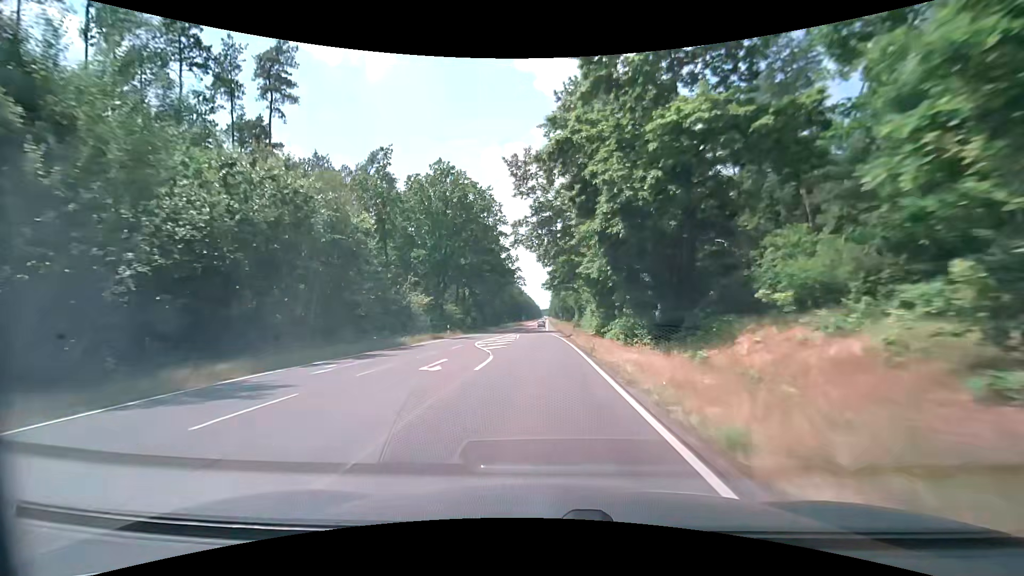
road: secondary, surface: asphalt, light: Day
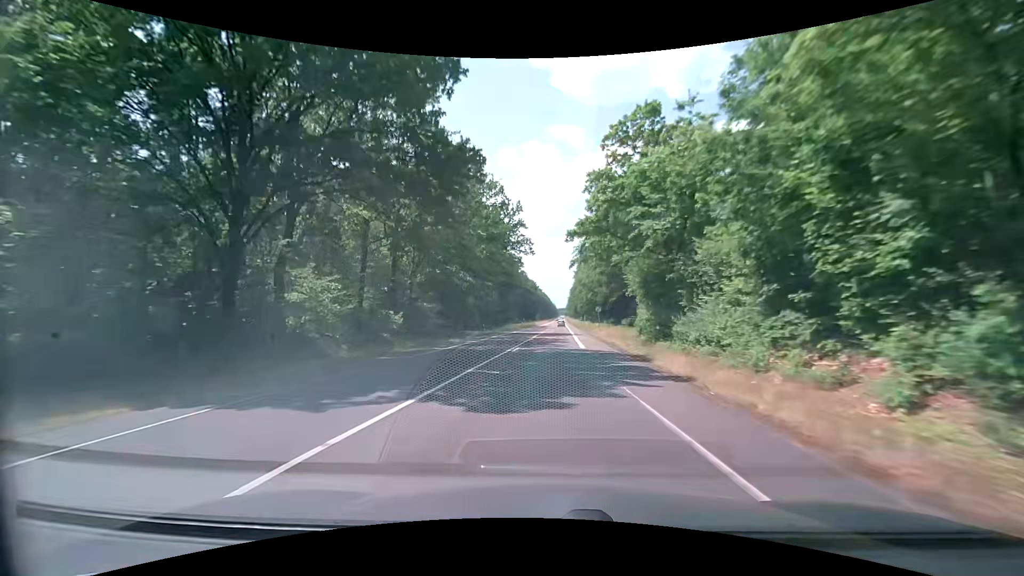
(-0.7, +45.6) m; -2°
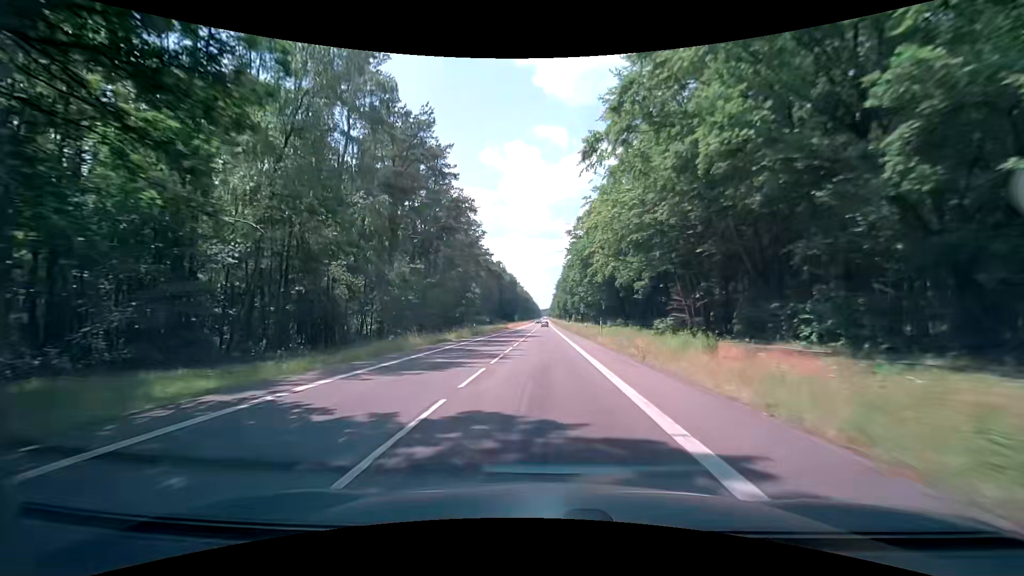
(+1.4, +48.8) m; +2°
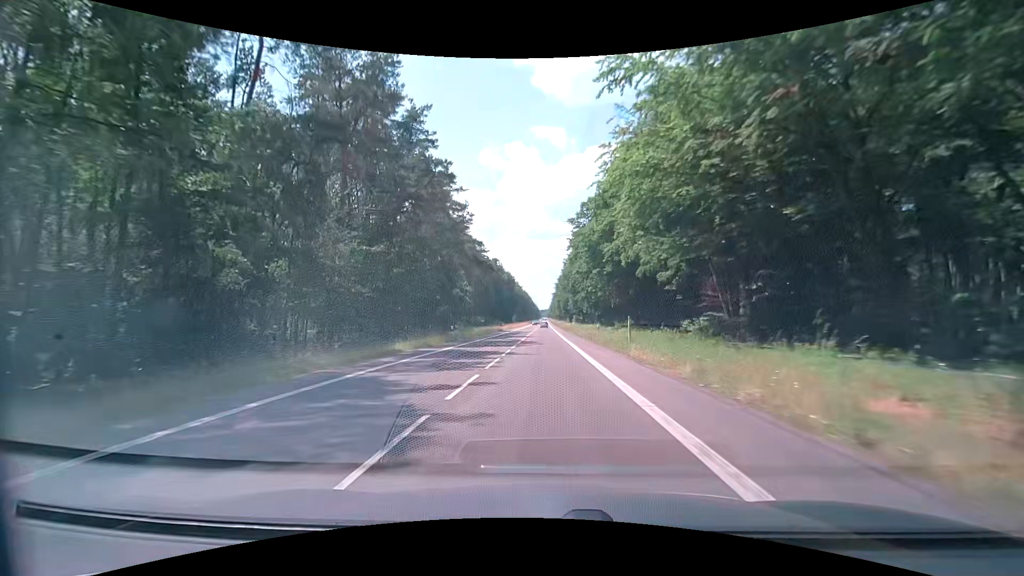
(+0.1, +13.0) m; 0°
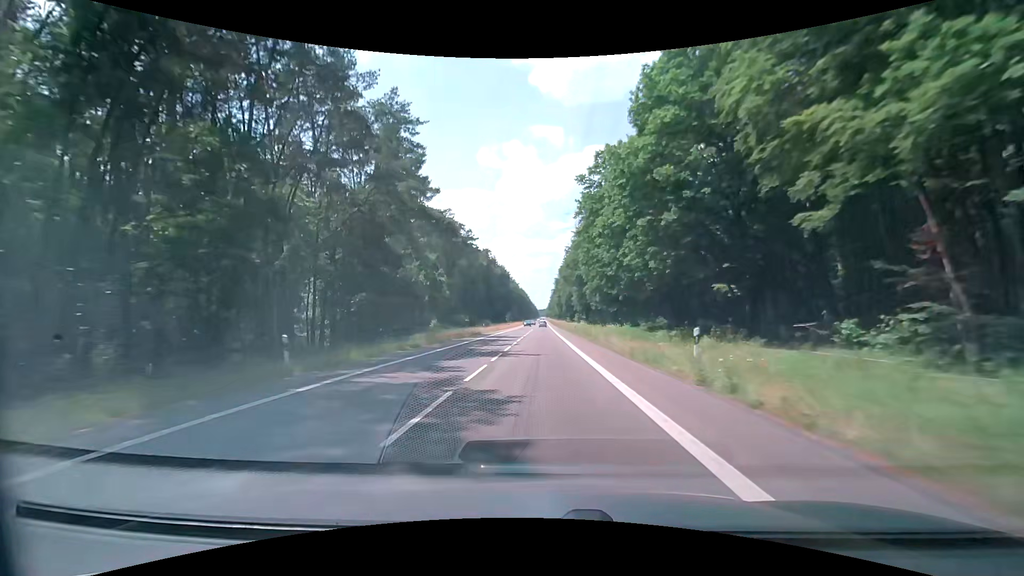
(+0.1, +26.9) m; +1°
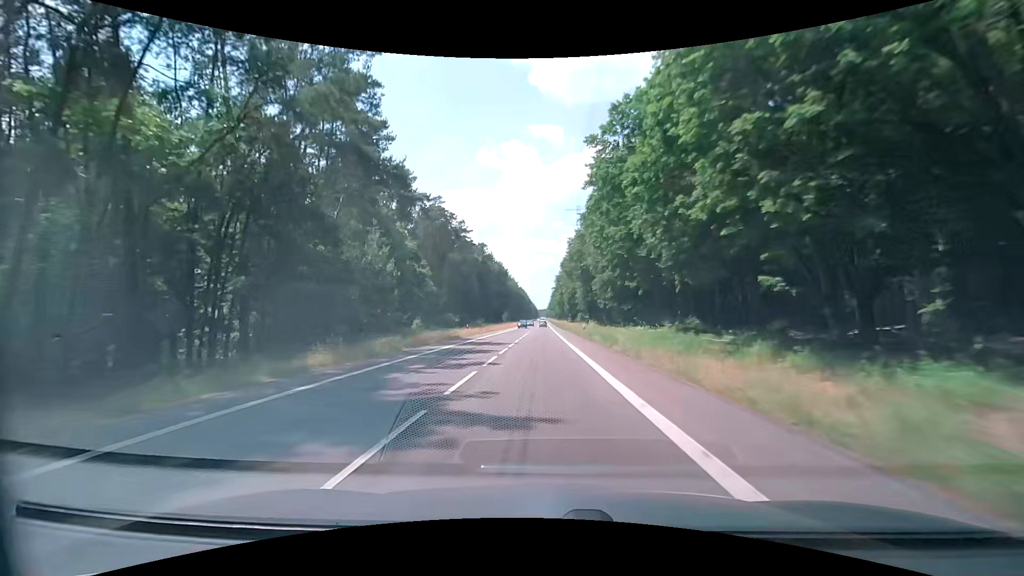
(0.0, +14.0) m; 0°
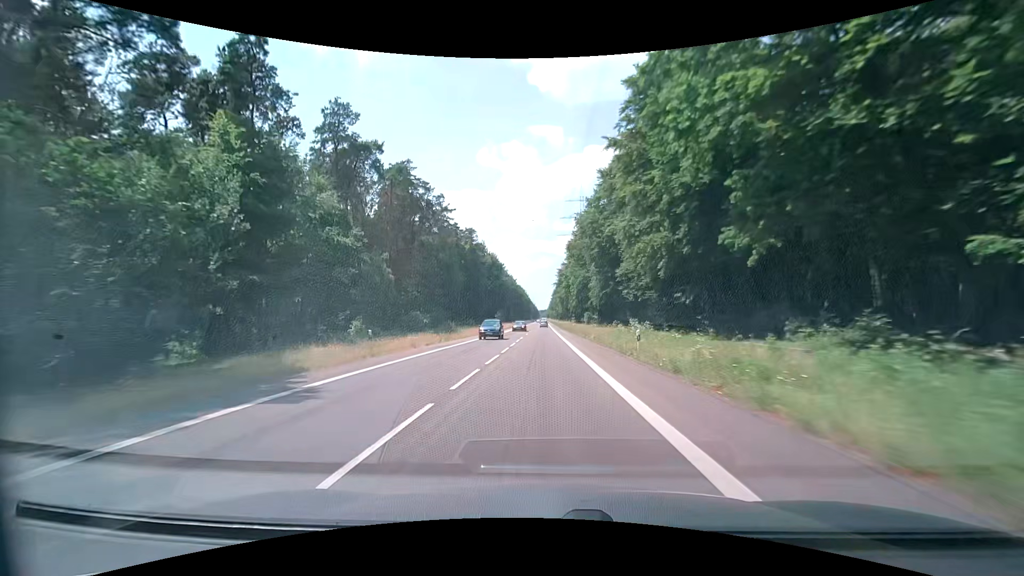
(-0.2, +28.9) m; -1°
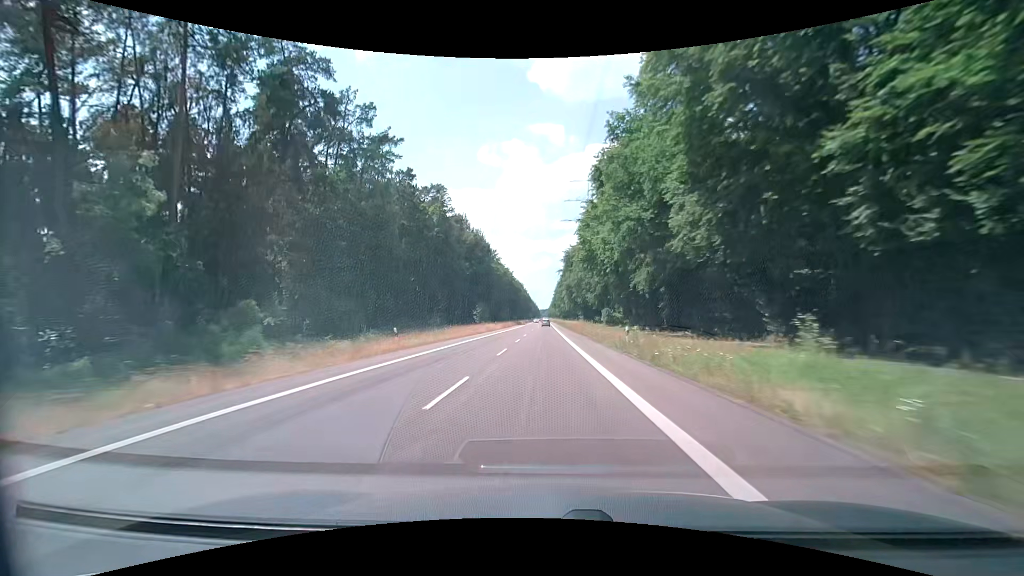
(+0.2, +45.4) m; 0°
(0, +10) (0, +20) (0, +30) (0, +40) (0, +50) (0, +60) (0, +70) (0, +80) (0, +90) (0, +100) m
